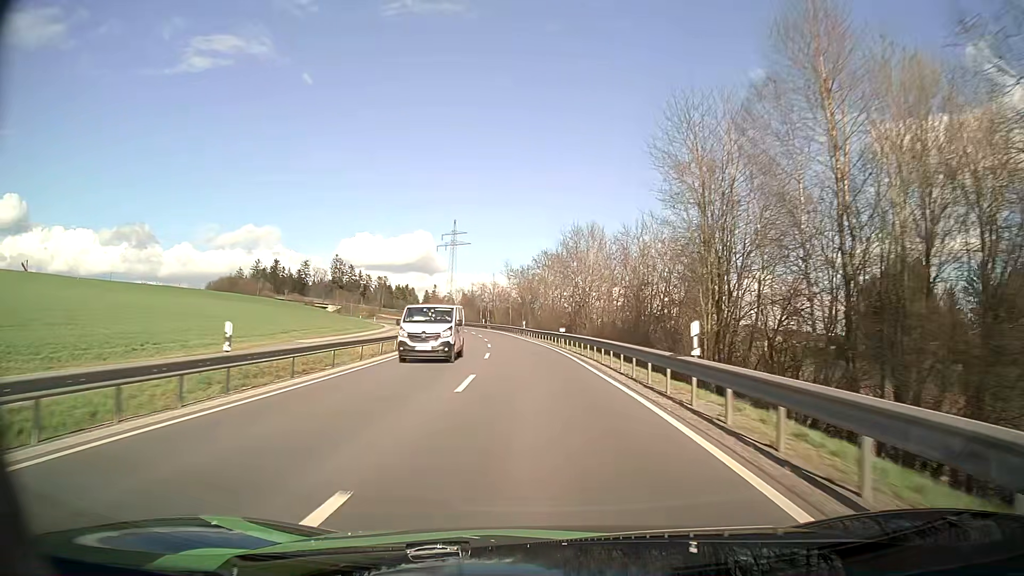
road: secondary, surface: asphalt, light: Day
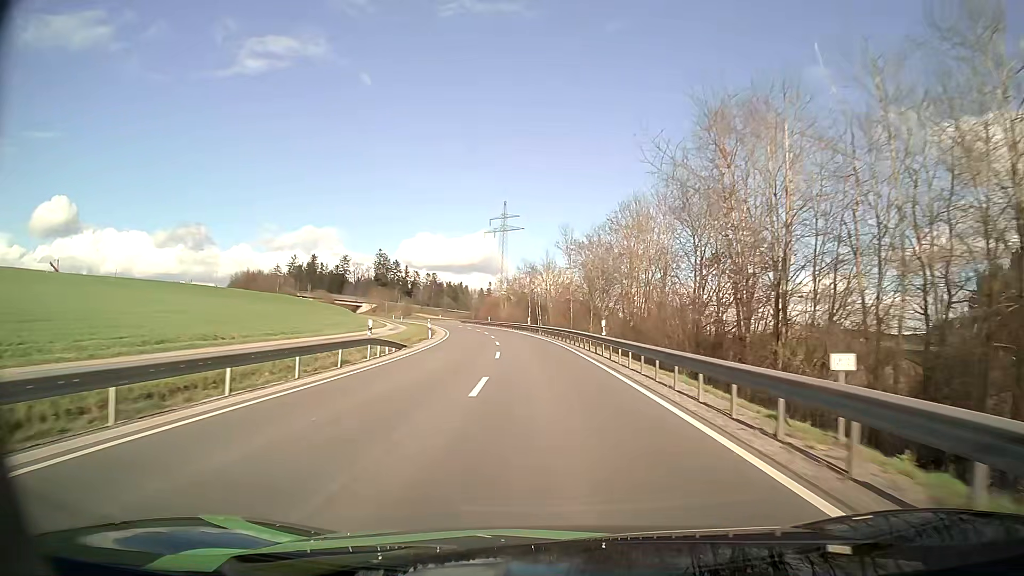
(-1.9, +37.2) m; -5°
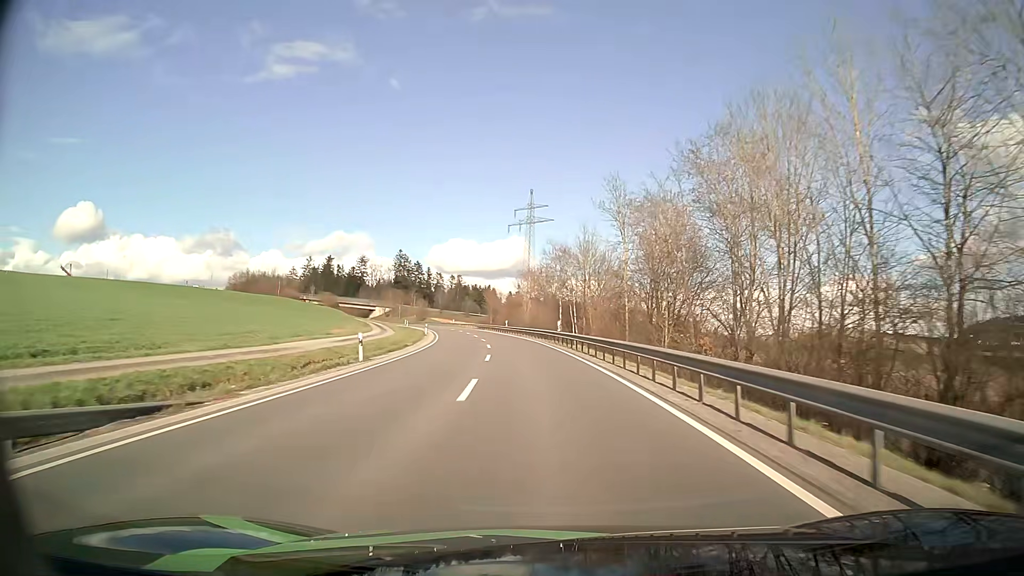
(-0.5, +24.7) m; -3°
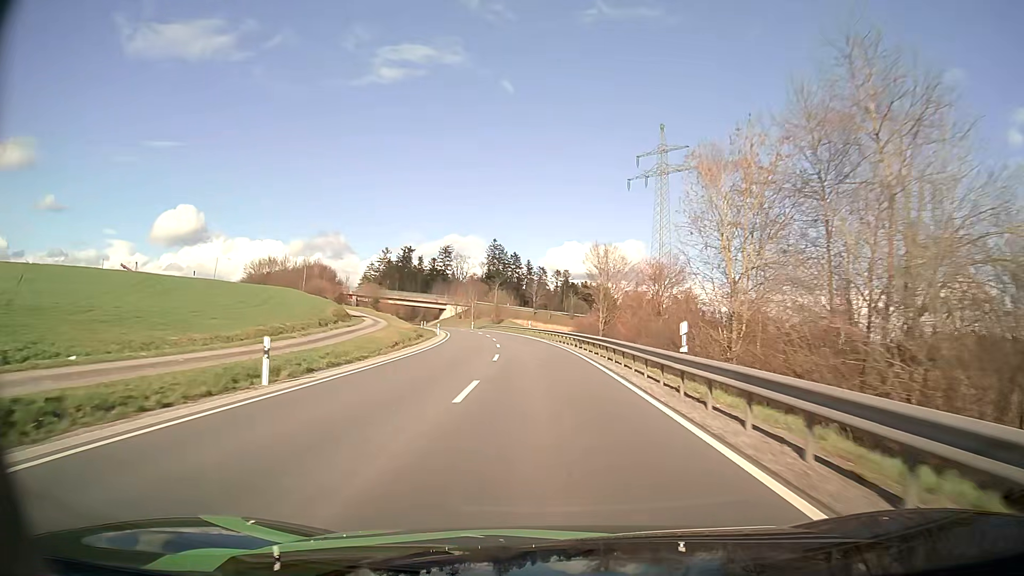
(-4.4, +60.7) m; -9°
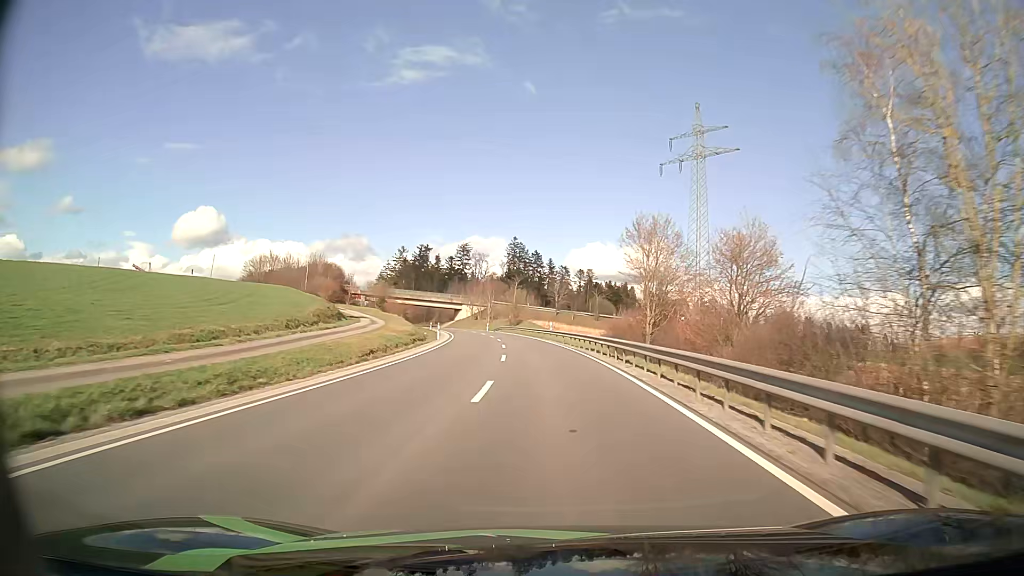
(-0.2, +12.1) m; -2°
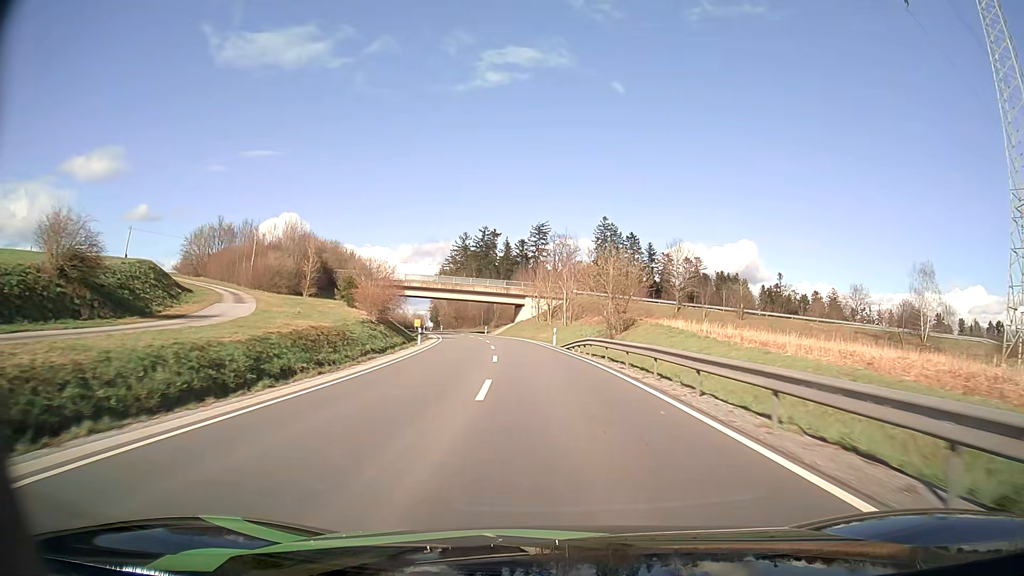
(-3.8, +59.8) m; -8°
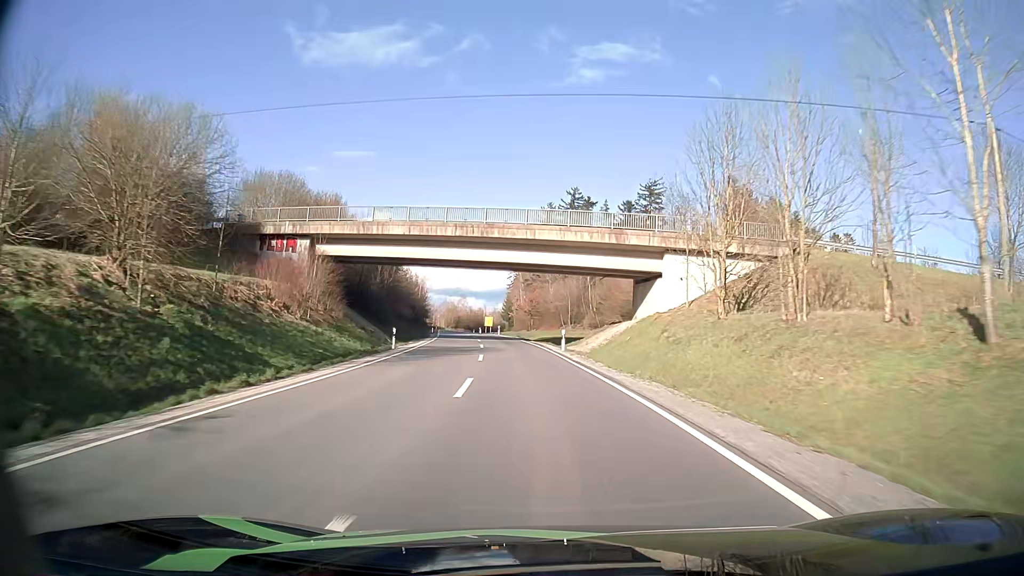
(-4.3, +59.6) m; -8°
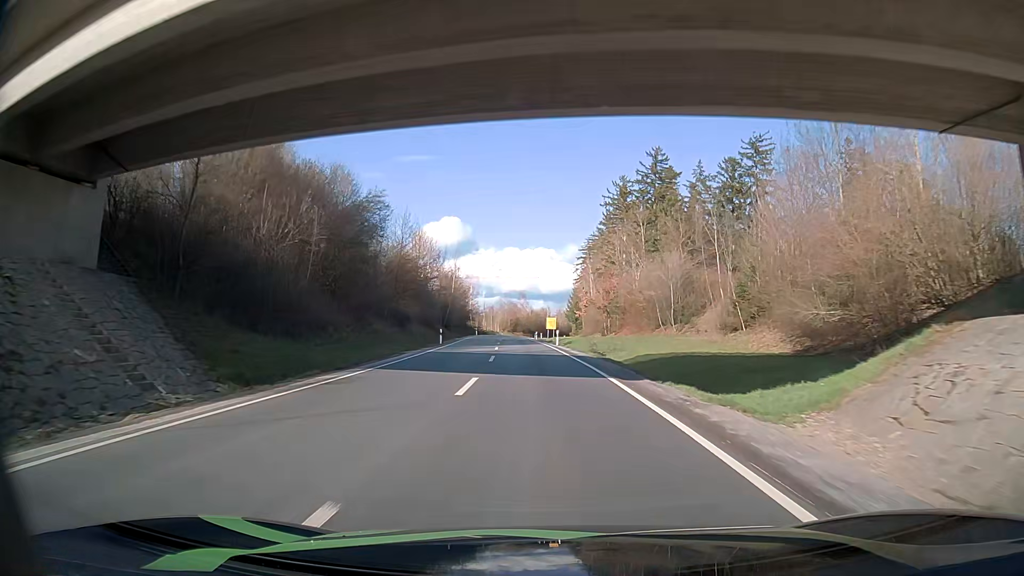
(-1.7, +36.0) m; -6°
